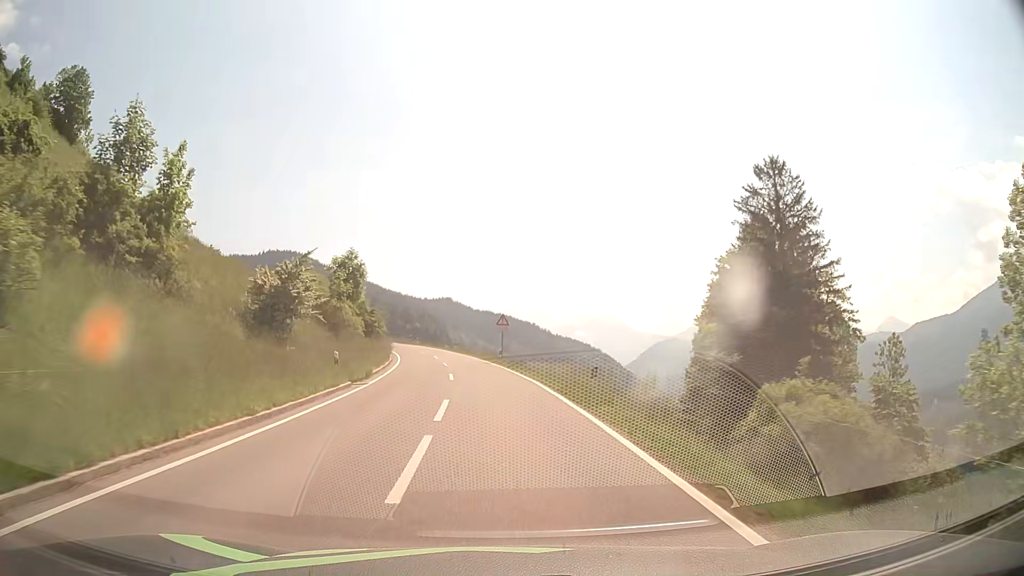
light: Day
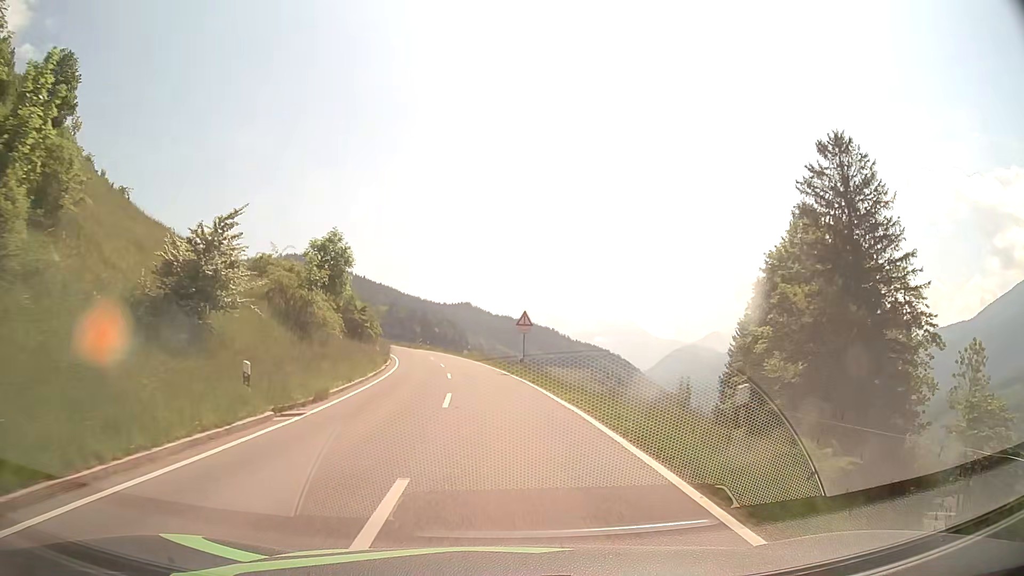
(-0.2, +9.1) m; -2°
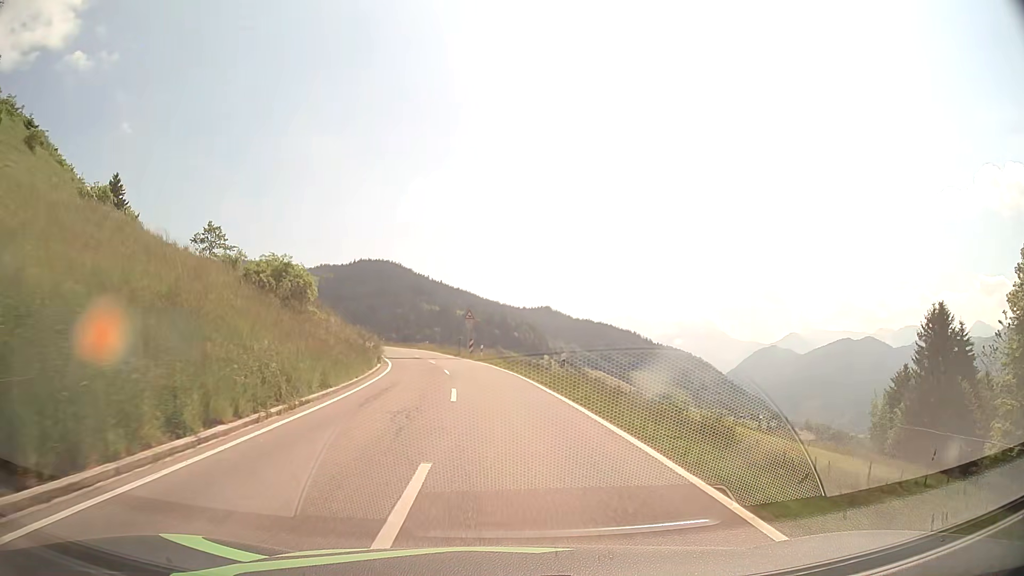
(-1.9, +35.3) m; -6°
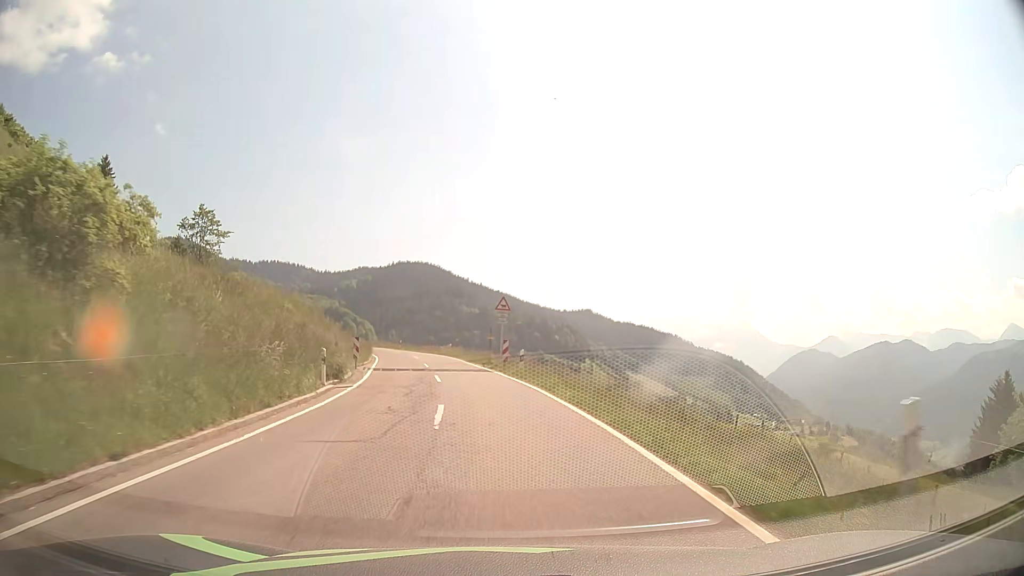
(-0.5, +17.1) m; -4°
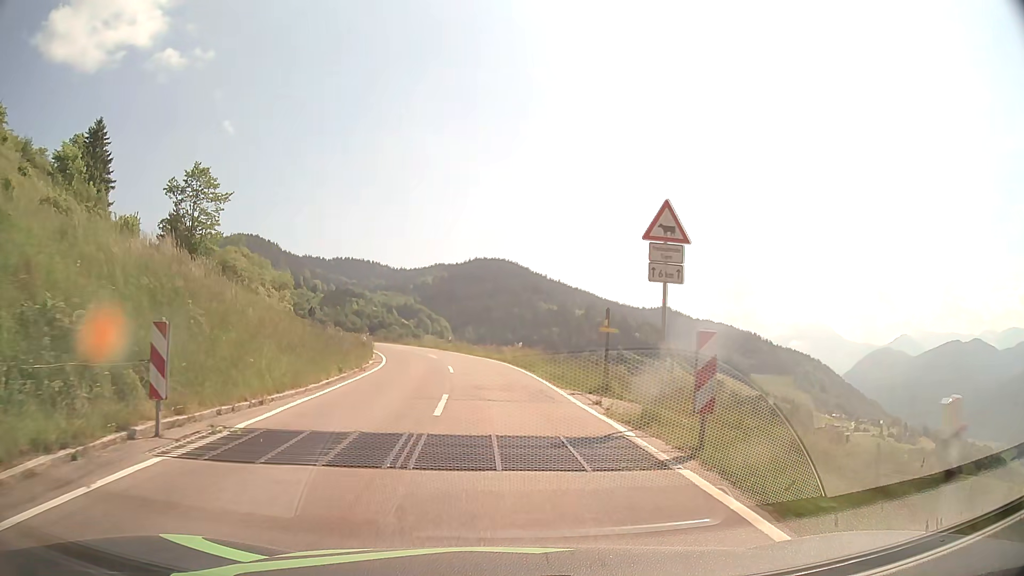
(-1.2, +23.0) m; -6°
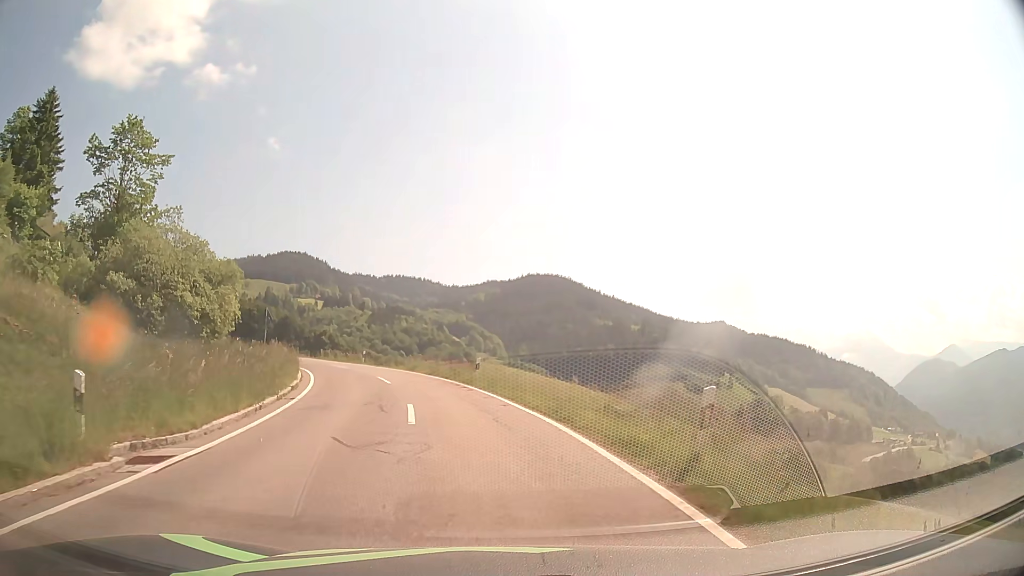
(-0.9, +23.5) m; -5°
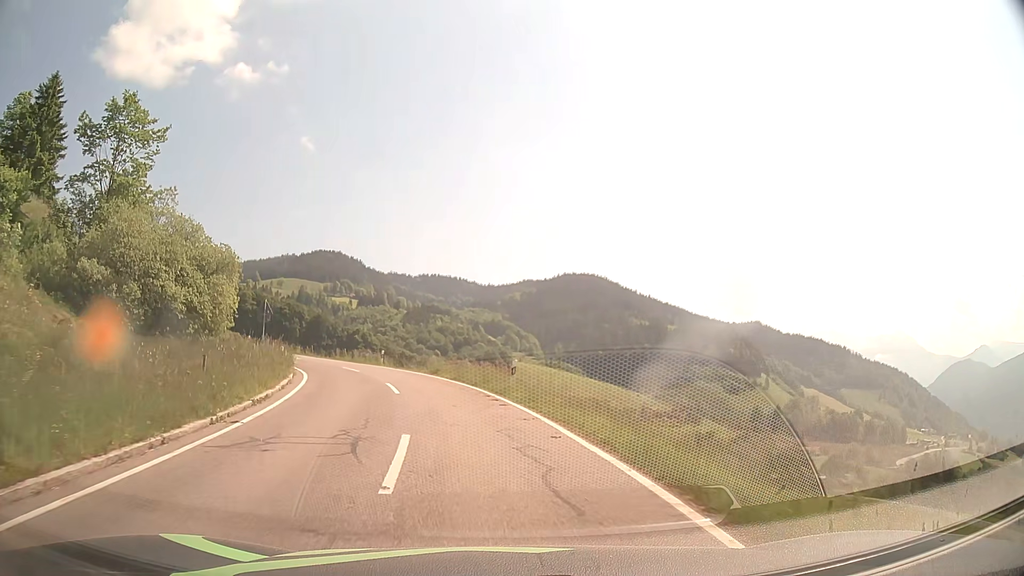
(-0.1, +5.9) m; -3°
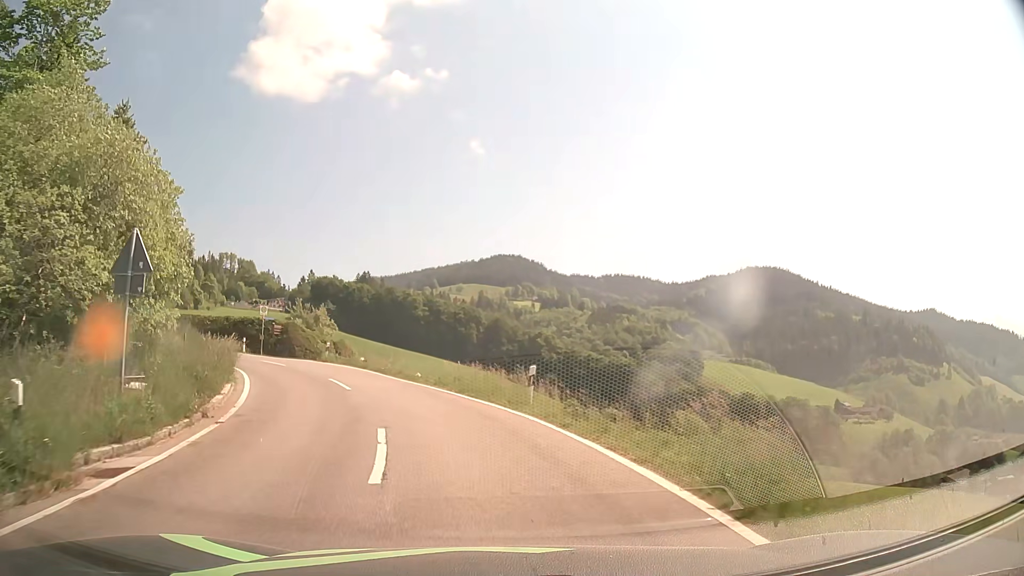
(-3.1, +24.0) m; -16°
(-1, +10) (-3, +20) (-8, +29) (-14, +37) (-21, +43) (-30, +48) (-39, +51) (-49, +53) (-59, +54) (-69, +56) m
